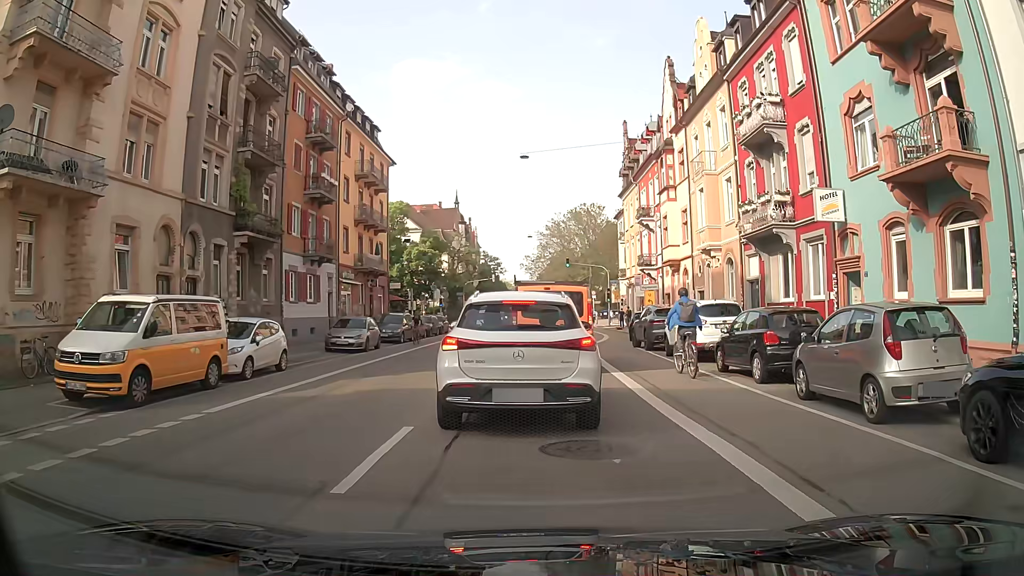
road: secondary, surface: asphalt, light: Day
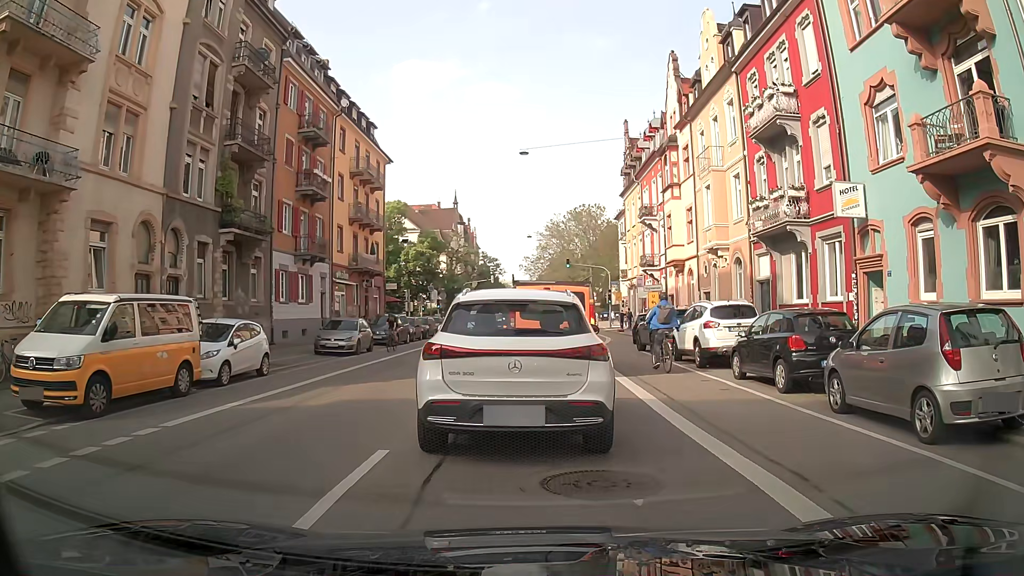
(0.0, +1.2) m; -1°
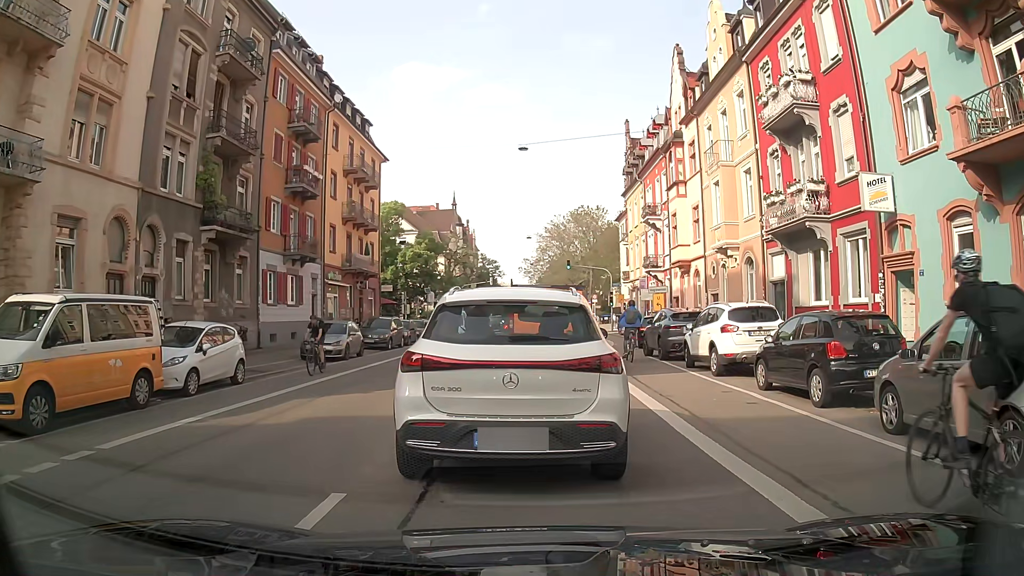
(0.0, +1.5) m; +1°
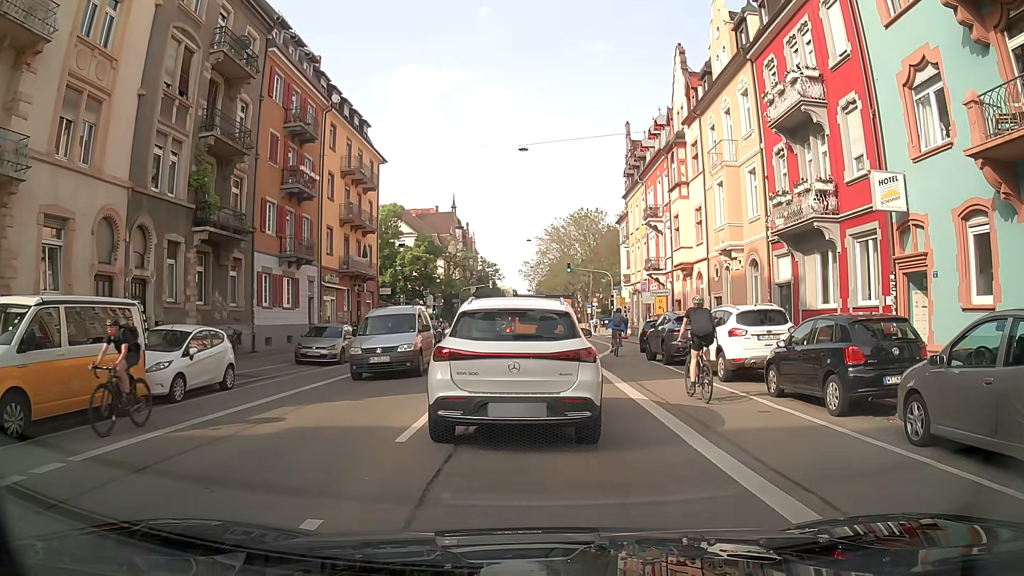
(0.0, +0.6) m; 0°
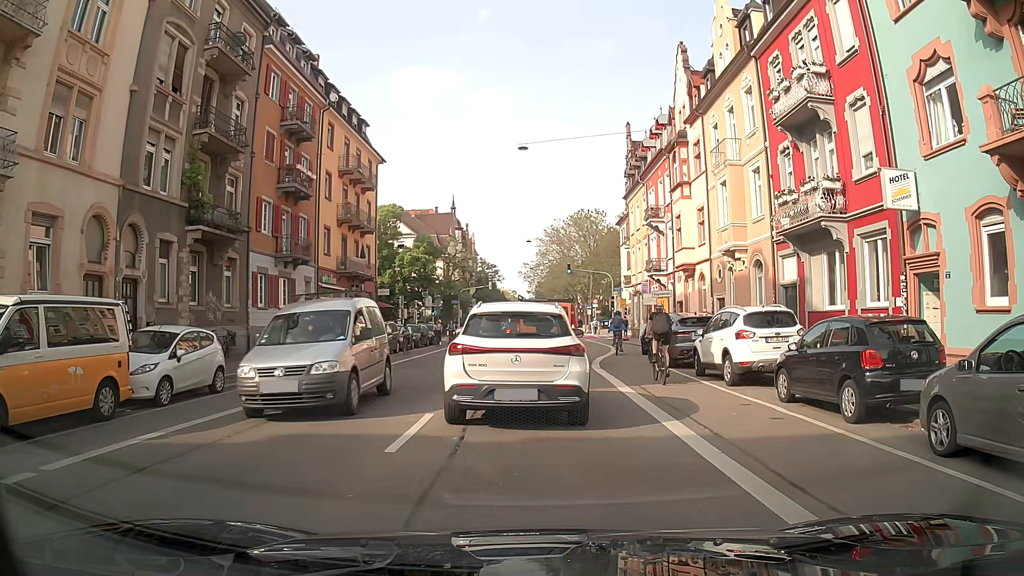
(0.0, +0.6) m; 0°
